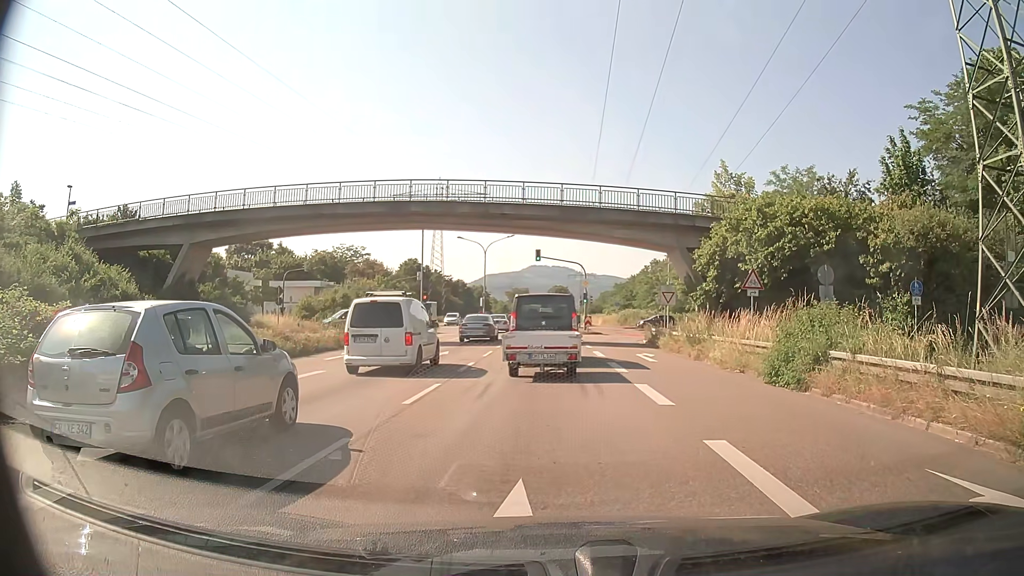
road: trunk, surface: asphalt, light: Day
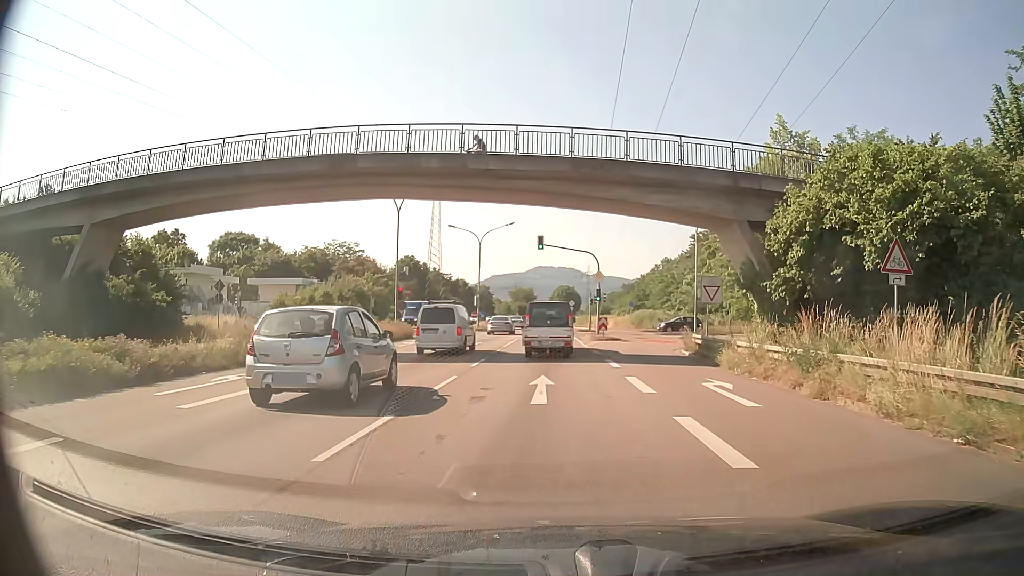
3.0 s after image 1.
(0.0, +10.6) m; 0°
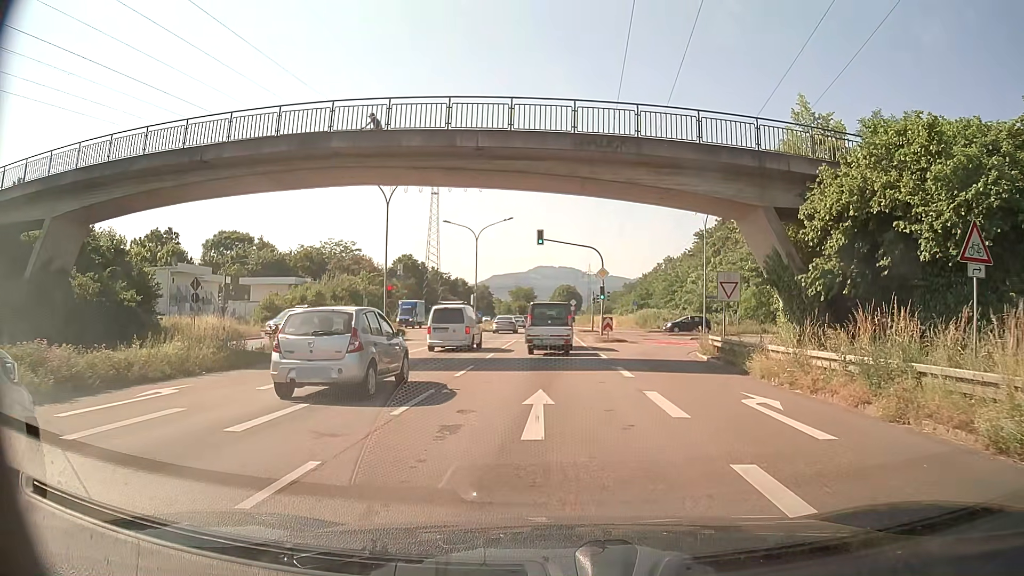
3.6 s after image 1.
(0.0, +3.1) m; 0°
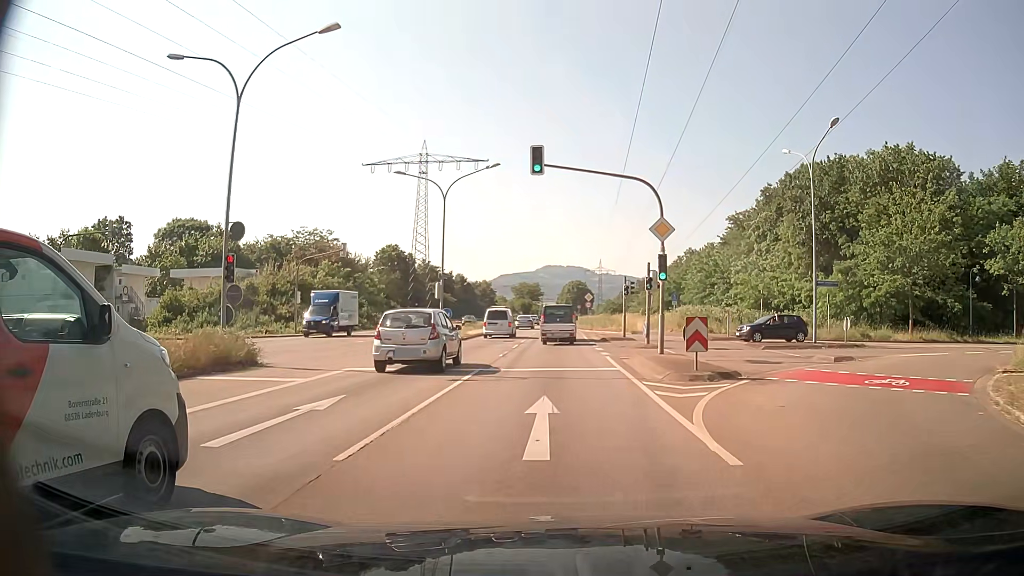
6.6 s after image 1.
(-0.3, +21.5) m; -1°
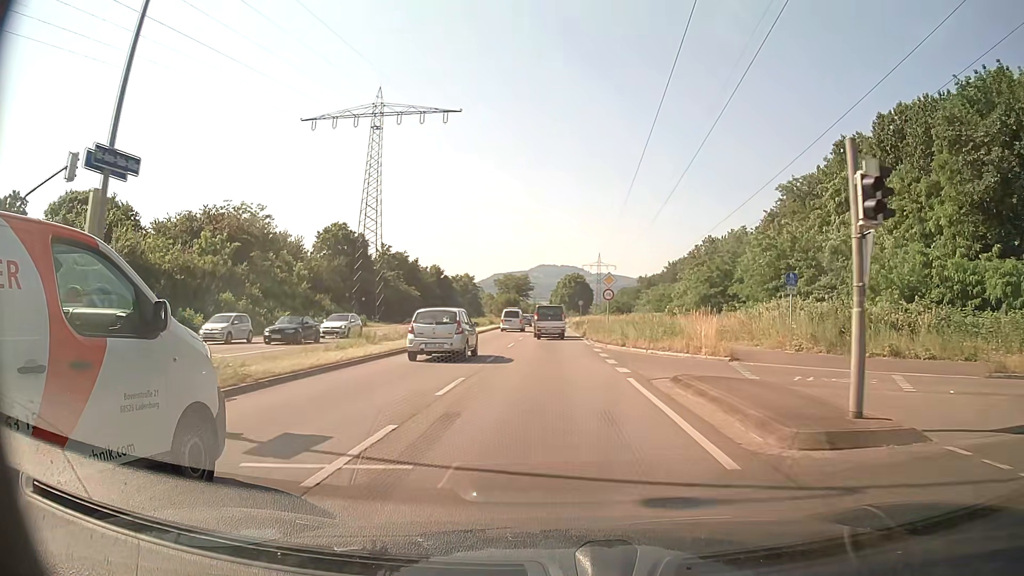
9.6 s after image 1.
(+0.2, +30.0) m; +1°
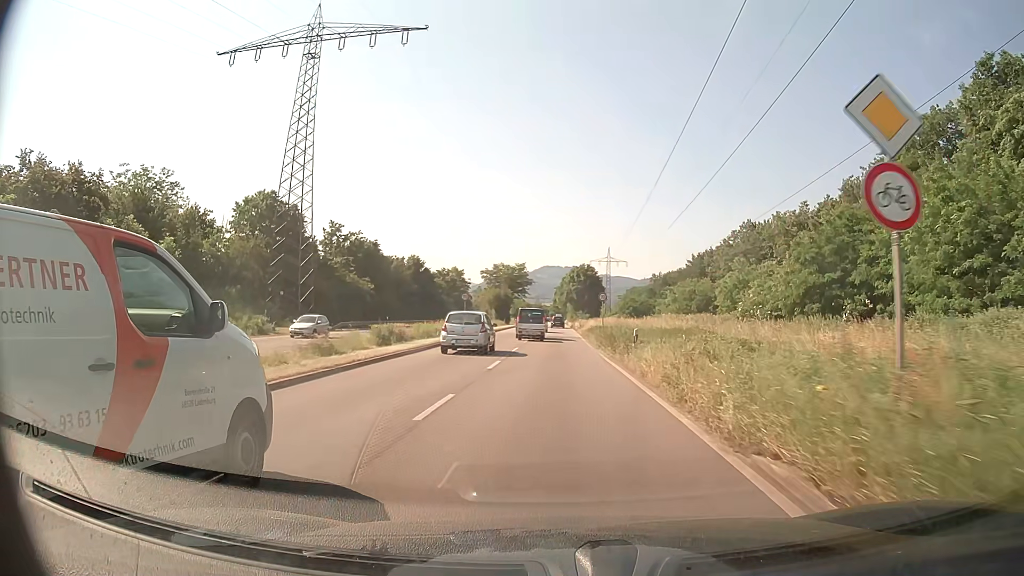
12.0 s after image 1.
(-0.1, +28.8) m; 0°
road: primary
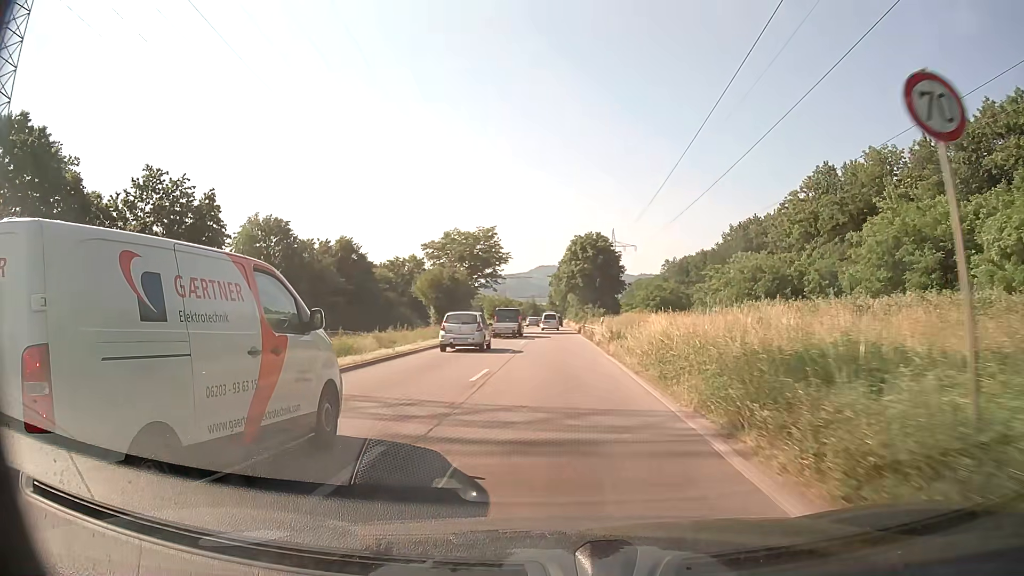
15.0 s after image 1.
(+0.3, +41.3) m; 0°
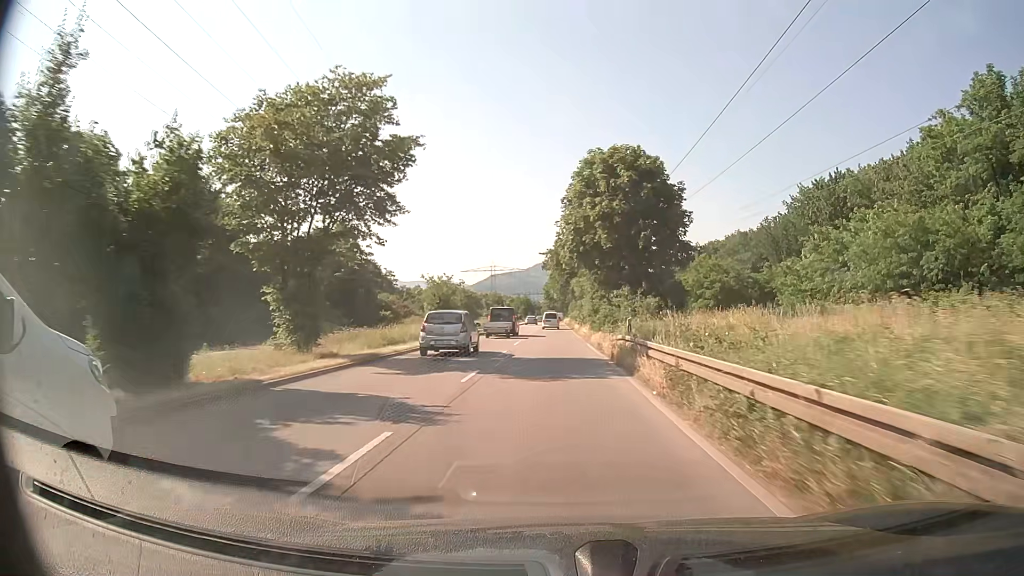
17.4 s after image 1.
(+0.2, +38.4) m; 0°
(0, +10) (0, +20) (0, +30) (0, +40) (0, +50) (0, +60) (0, +70) (0, +80) (-1, +90) (-1, +100) m
